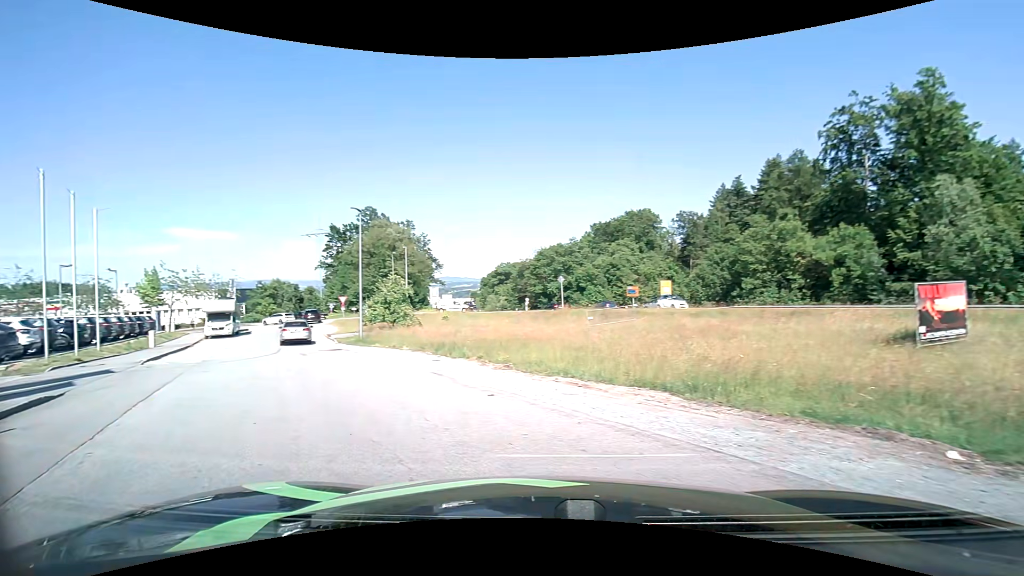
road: residential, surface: asphalt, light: Day
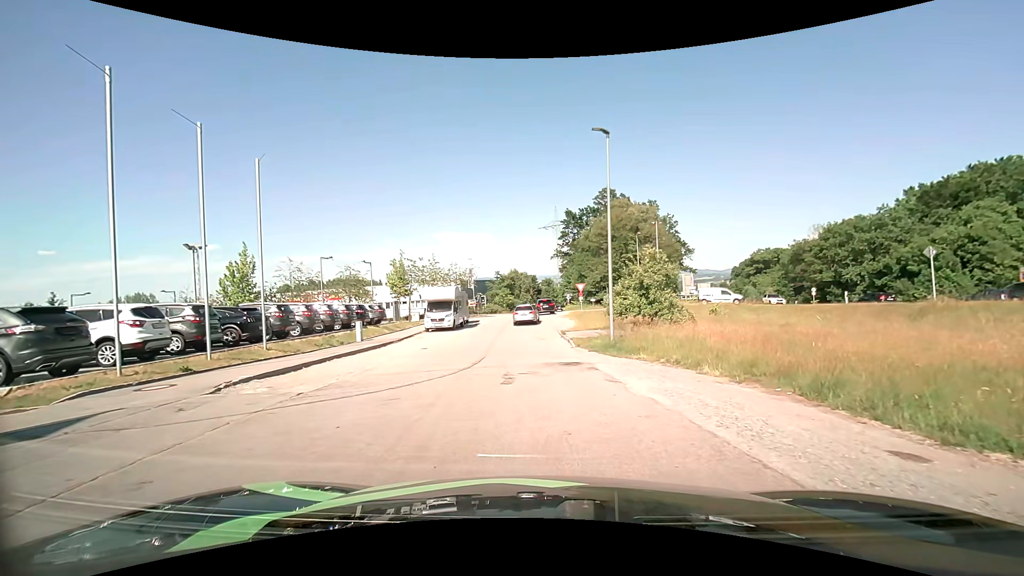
(-3.9, +12.2) m; -25°
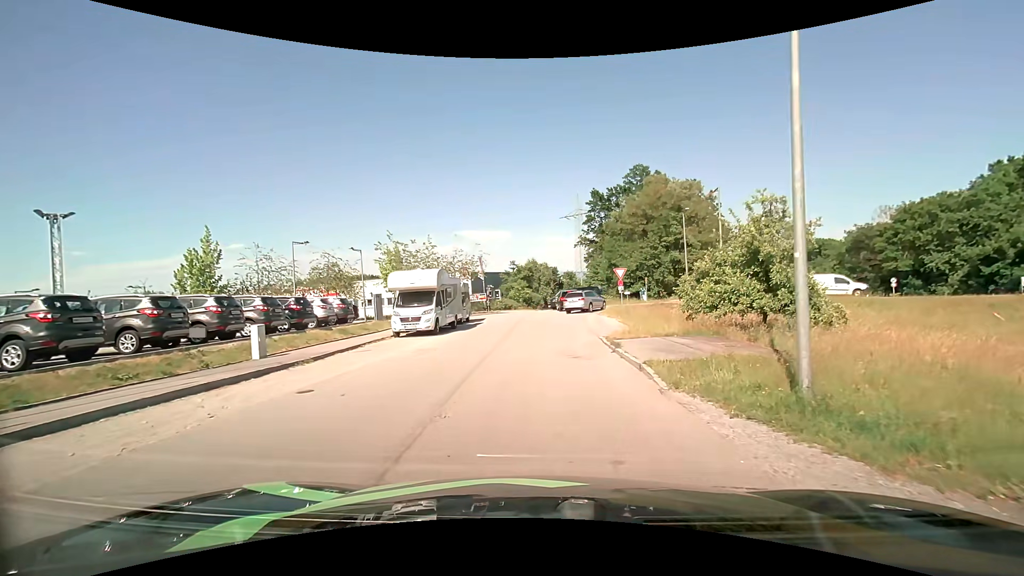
(-0.3, +11.9) m; -2°
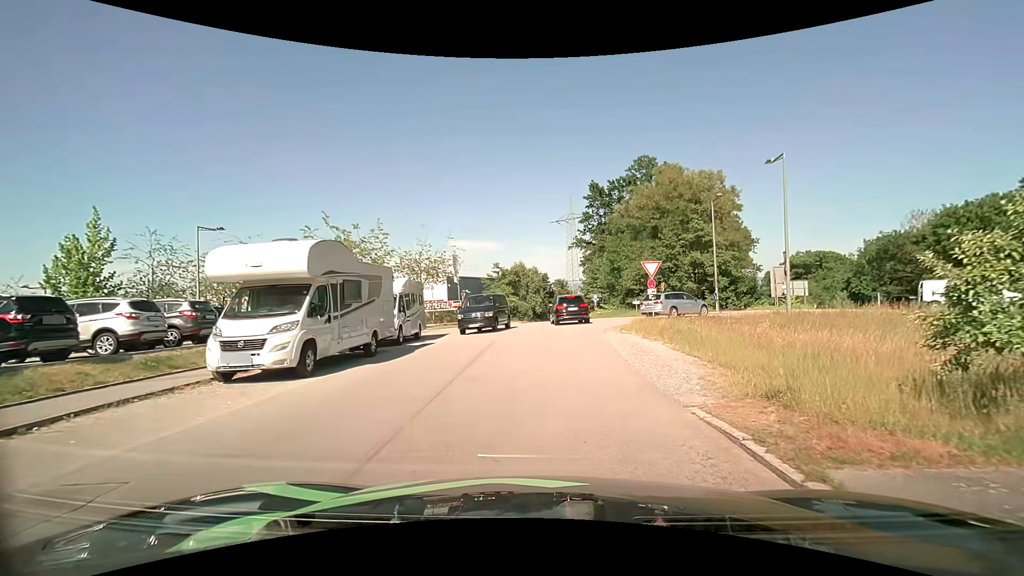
(-0.1, +11.9) m; +1°
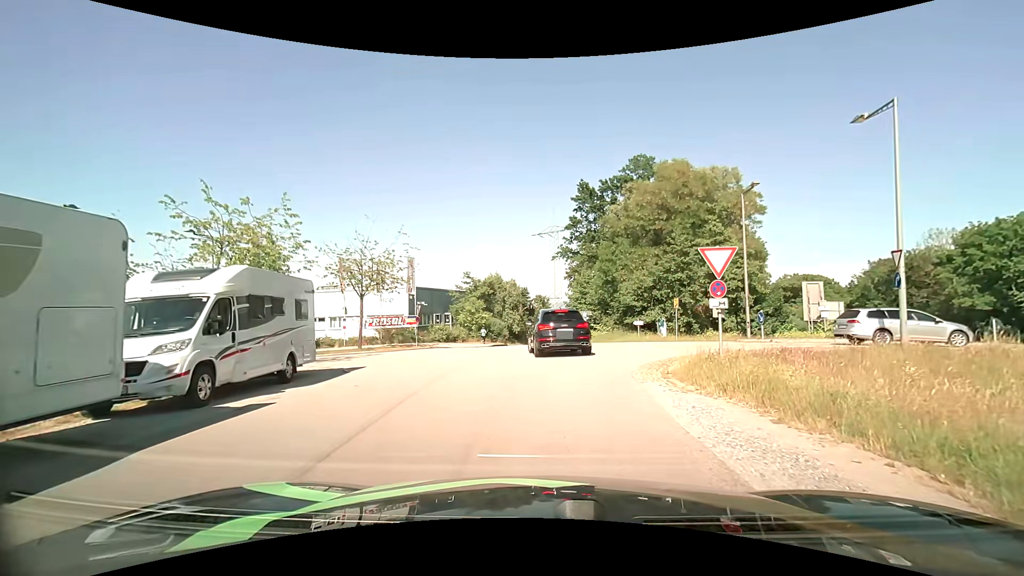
(+0.2, +10.2) m; +2°
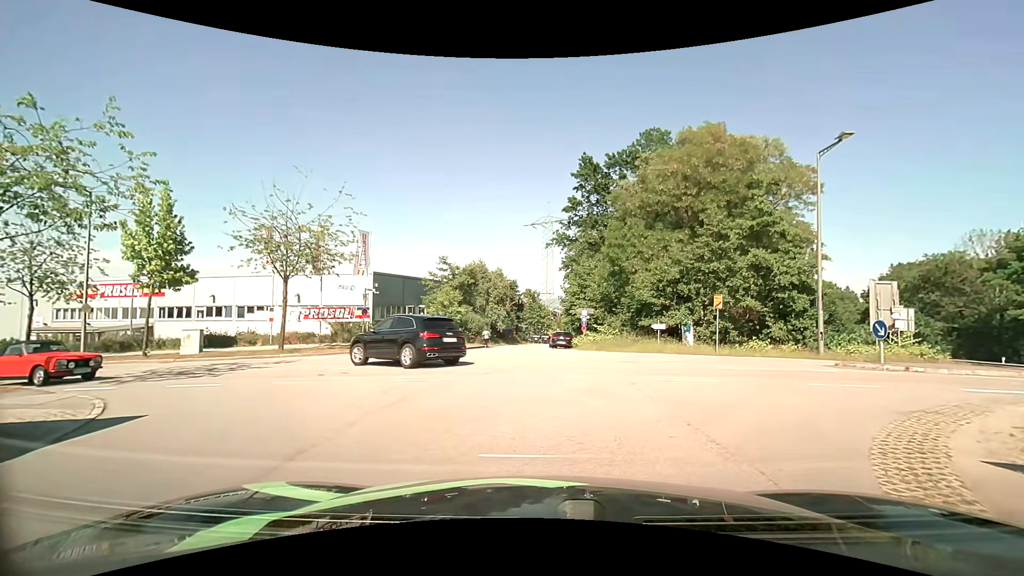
(0.0, +9.1) m; +1°
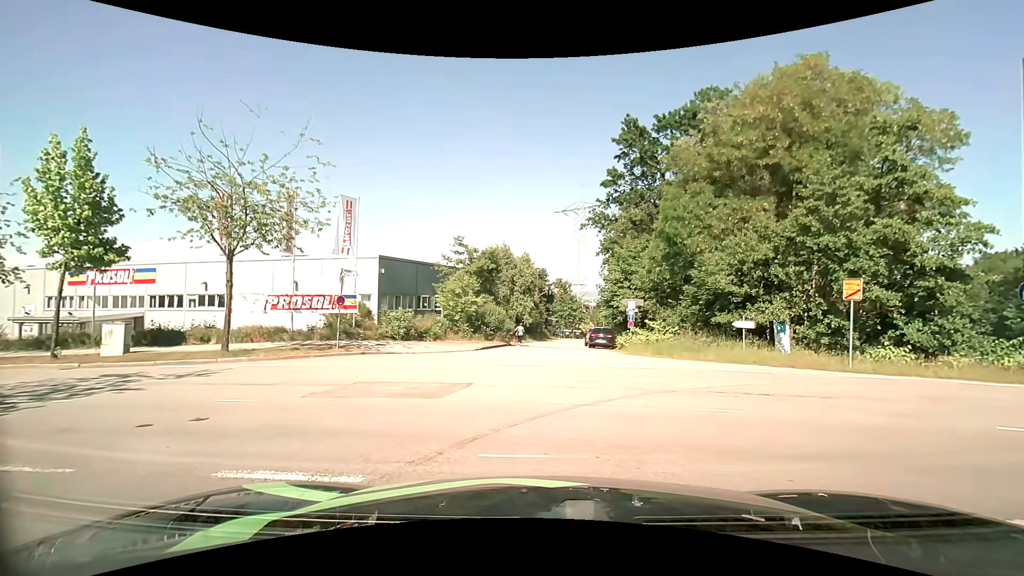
(-0.1, +7.2) m; -4°
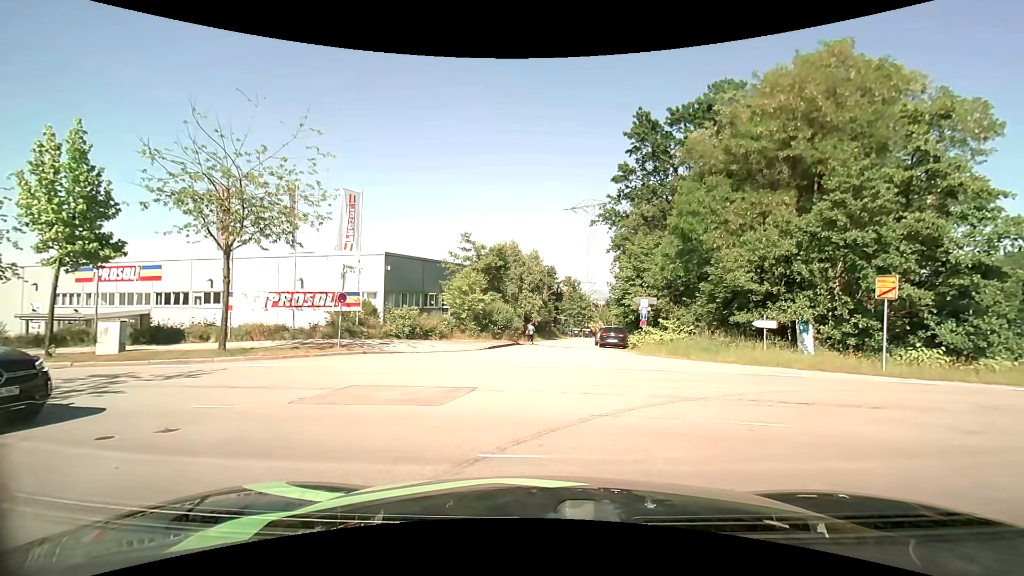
(0.0, +0.8) m; 0°
(-3, +9) (-11, +15) (-21, +18) (-30, +20) (-40, +22) (-50, +24) (-59, +27) (-69, +30) (-79, +33) (-88, +37) m
